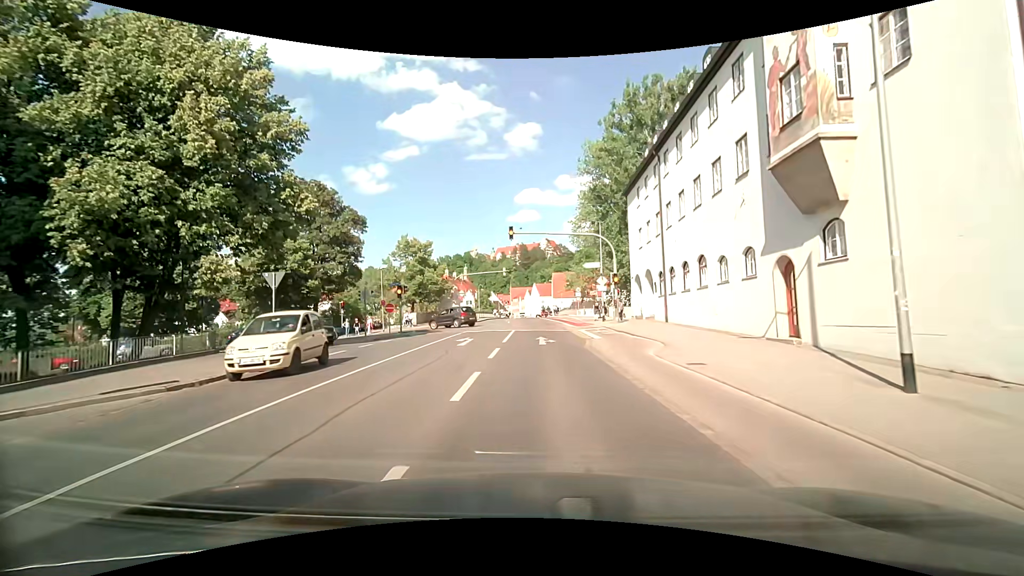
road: secondary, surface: asphalt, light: Day
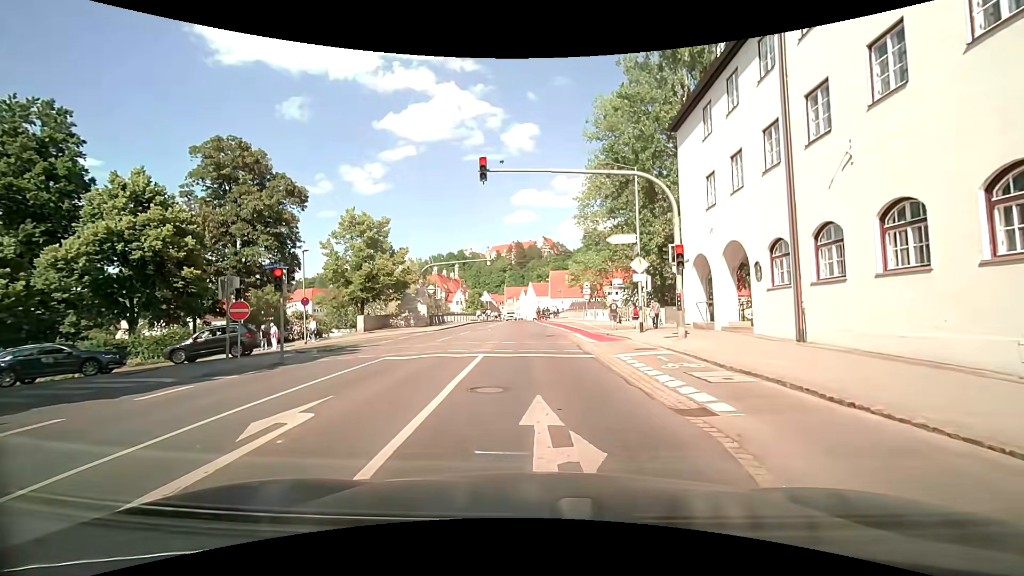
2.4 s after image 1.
(+0.1, +14.6) m; +1°
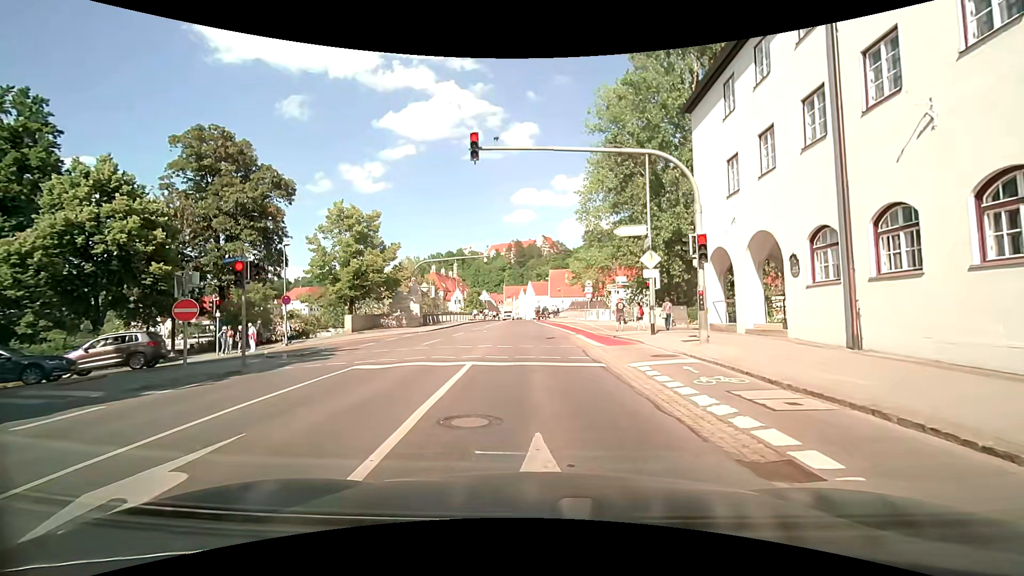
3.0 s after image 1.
(0.0, +2.2) m; 0°
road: residential
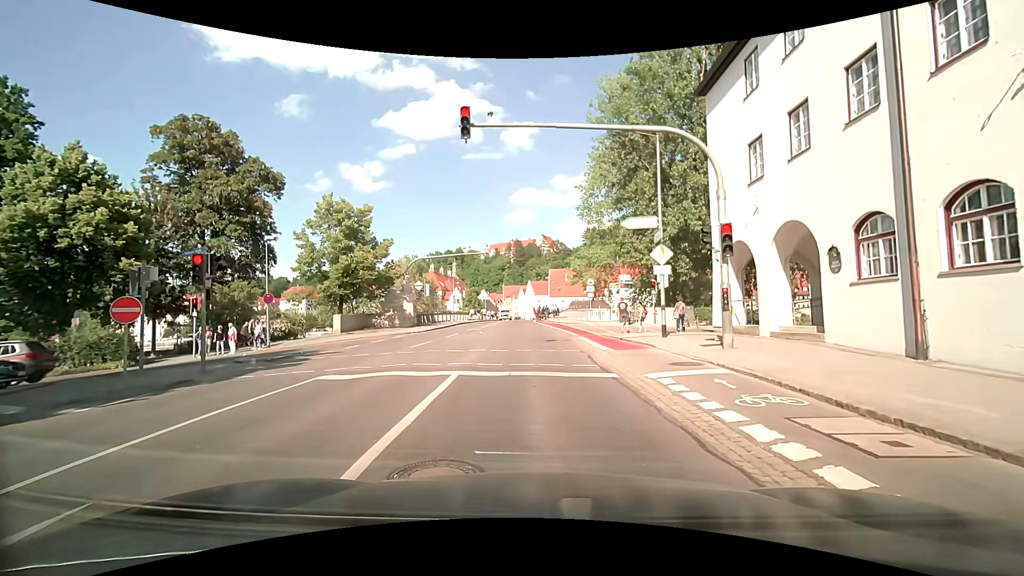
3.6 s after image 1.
(0.0, +1.8) m; 0°
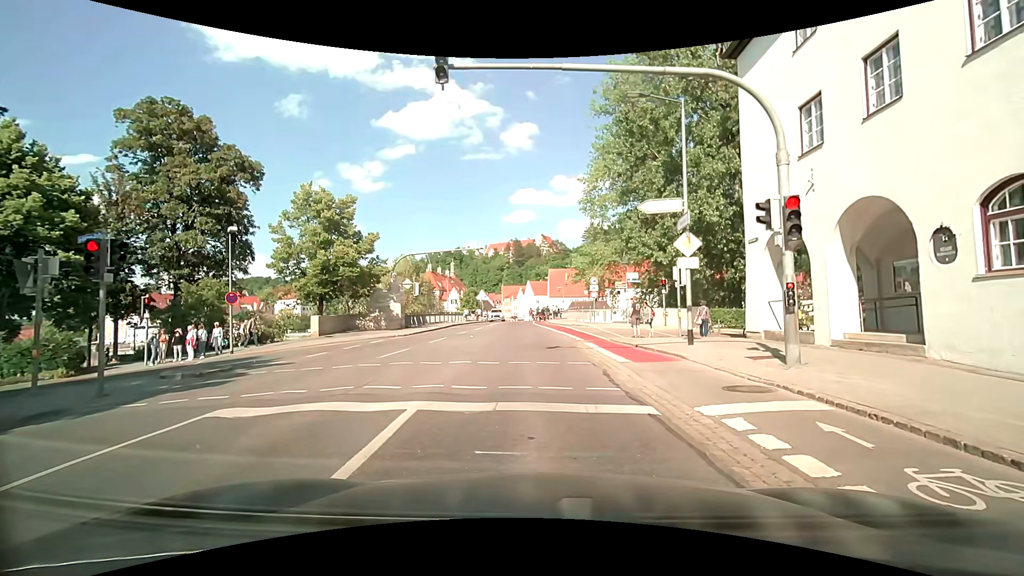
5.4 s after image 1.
(0.0, +3.1) m; +1°
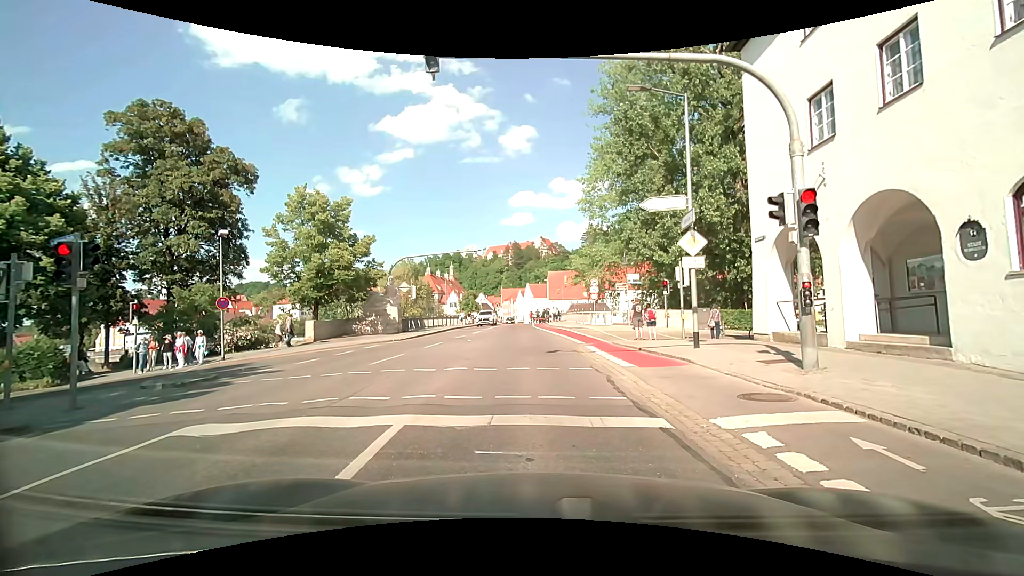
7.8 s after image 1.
(0.0, +0.6) m; 0°
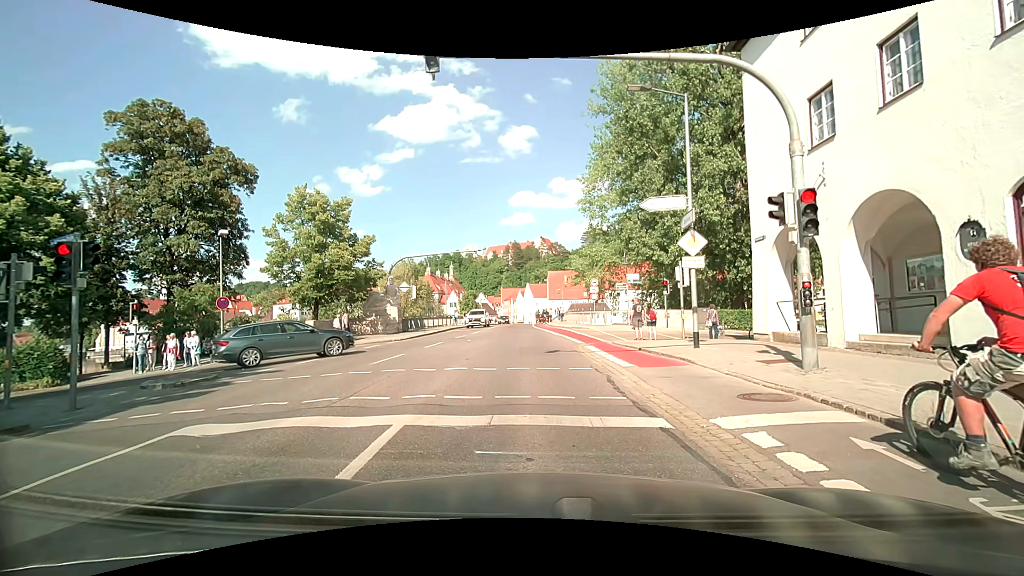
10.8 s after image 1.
(0.0, 0.0) m; 0°
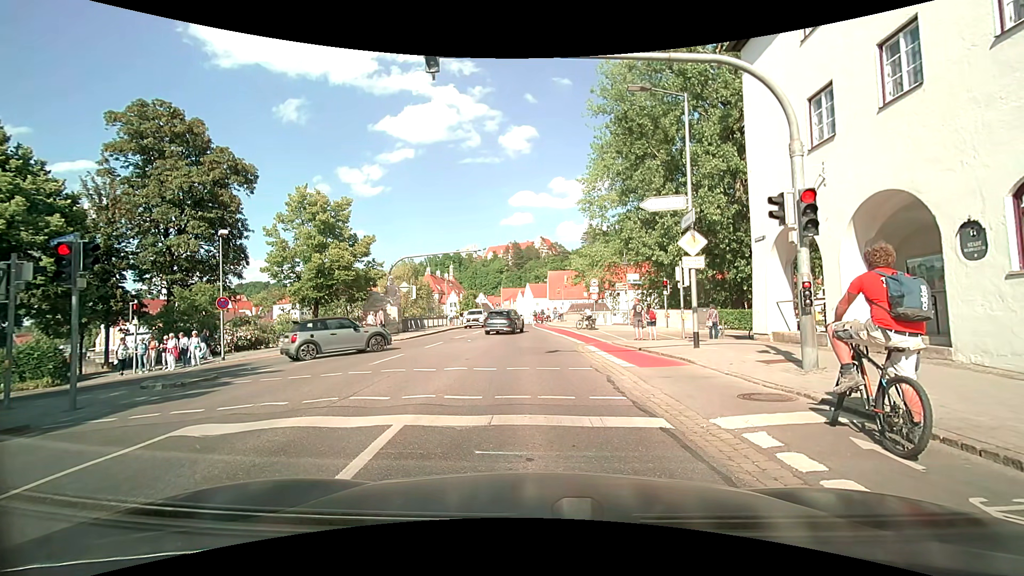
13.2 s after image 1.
(0.0, 0.0) m; 0°
(0, +10) (-1, +20) (-1, +30) (-2, +40) (-2, +50) (-2, +60) (-2, +70) (-2, +80) (-2, +90) (-2, +100) m
